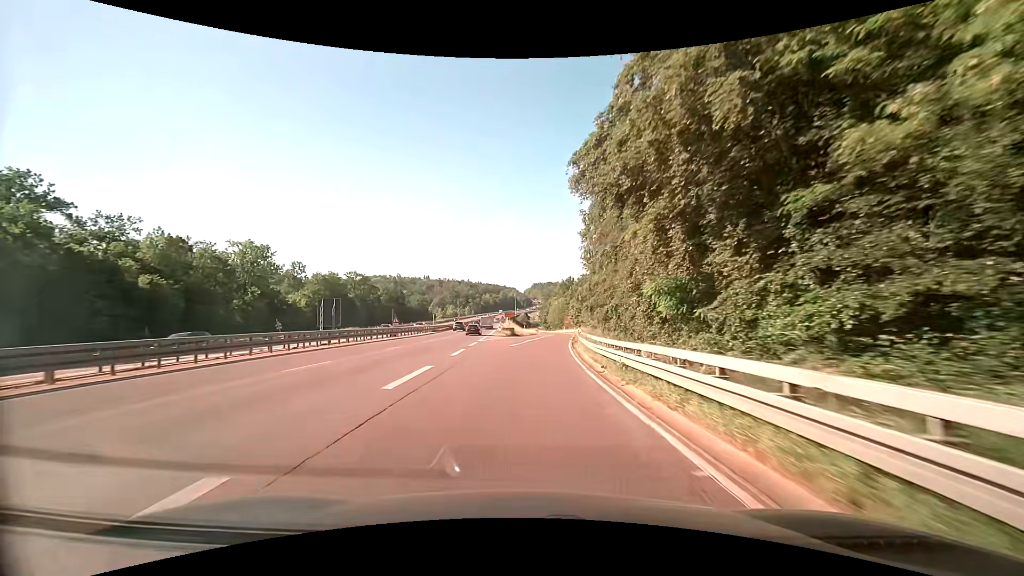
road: trunk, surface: asphalt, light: Day
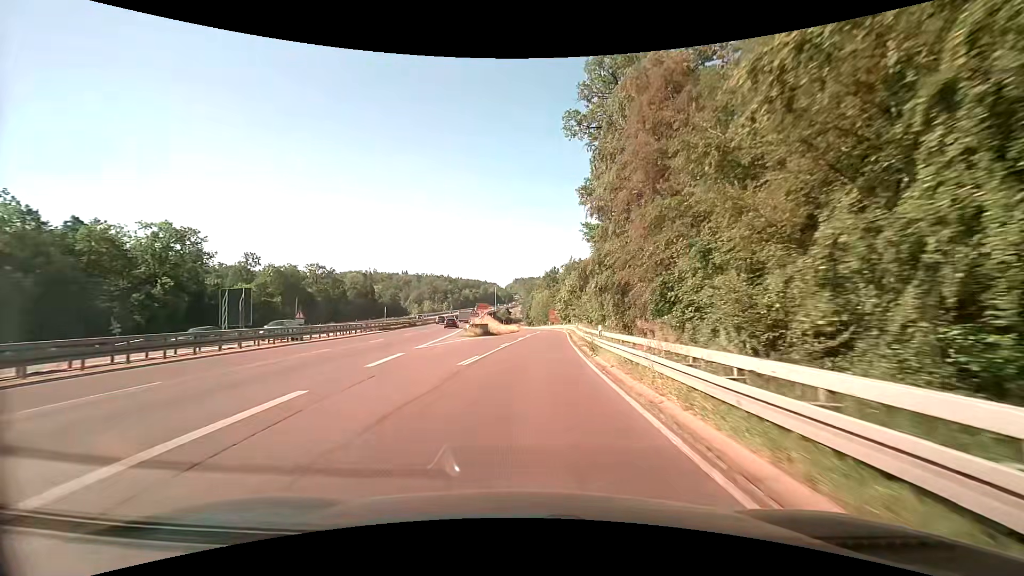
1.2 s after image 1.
(+0.3, +18.7) m; +3°
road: trunk_link
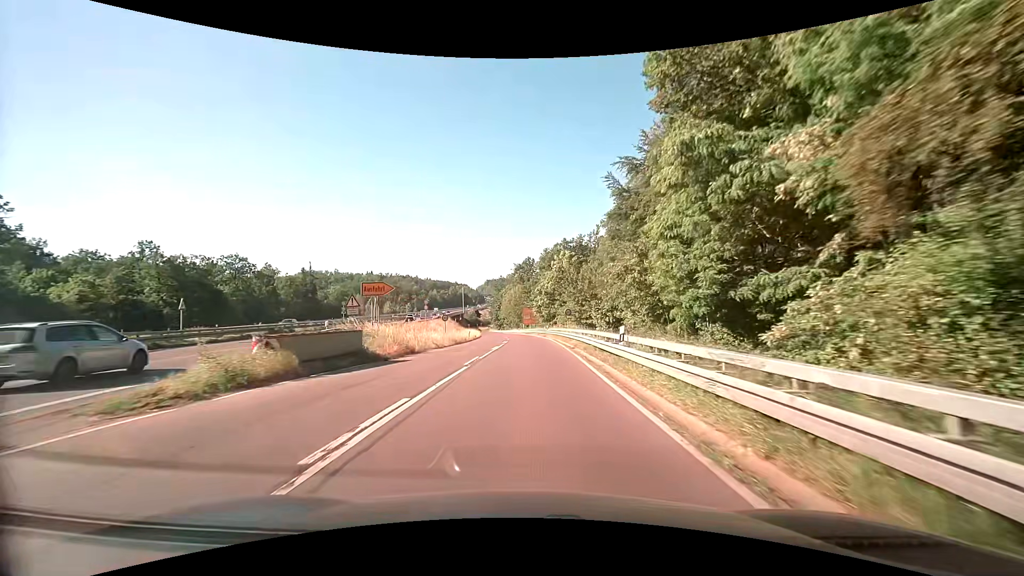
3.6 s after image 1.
(+1.0, +33.5) m; +3°
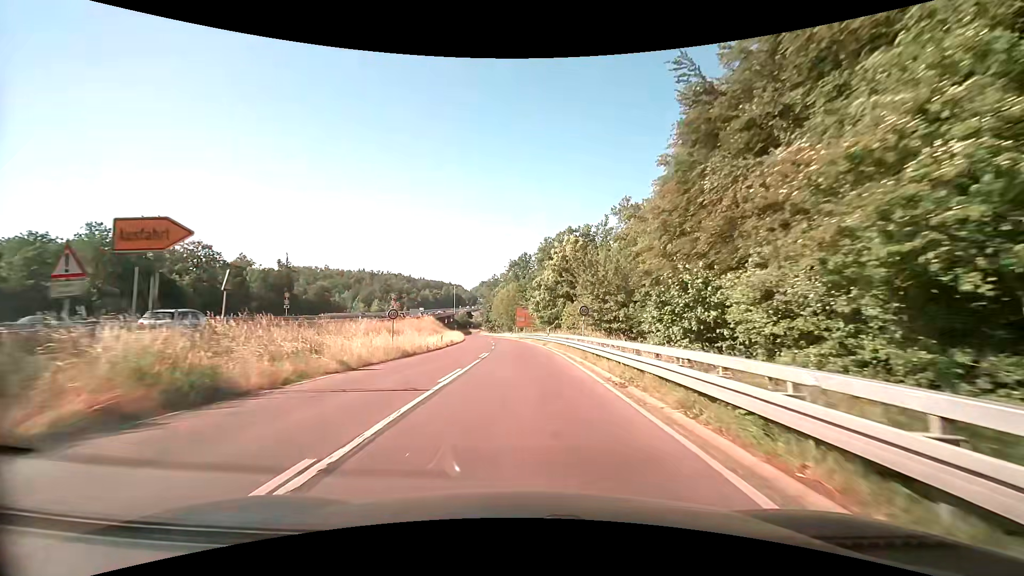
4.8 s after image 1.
(+0.1, +15.8) m; 0°
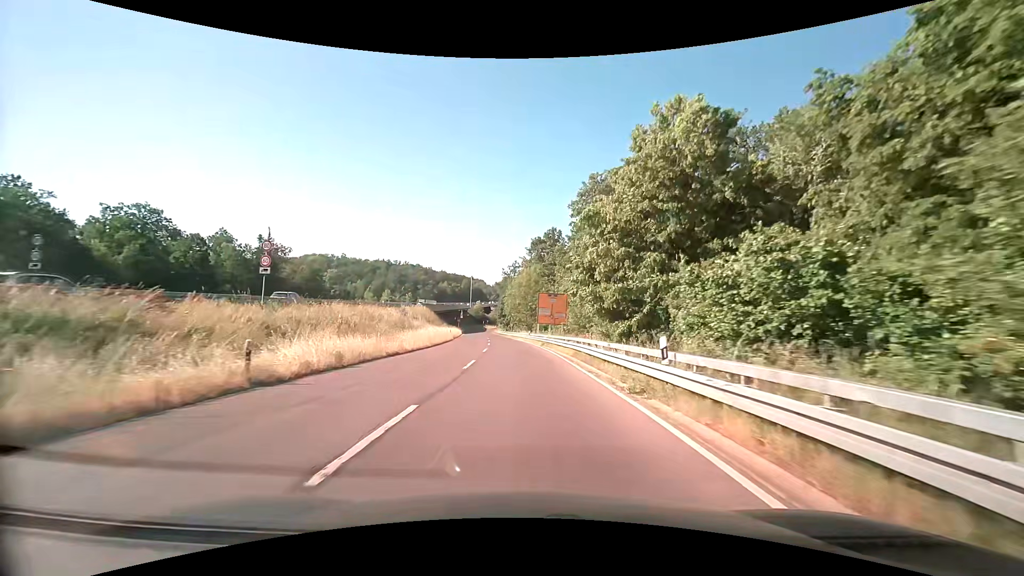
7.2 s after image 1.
(+0.1, +32.7) m; -2°
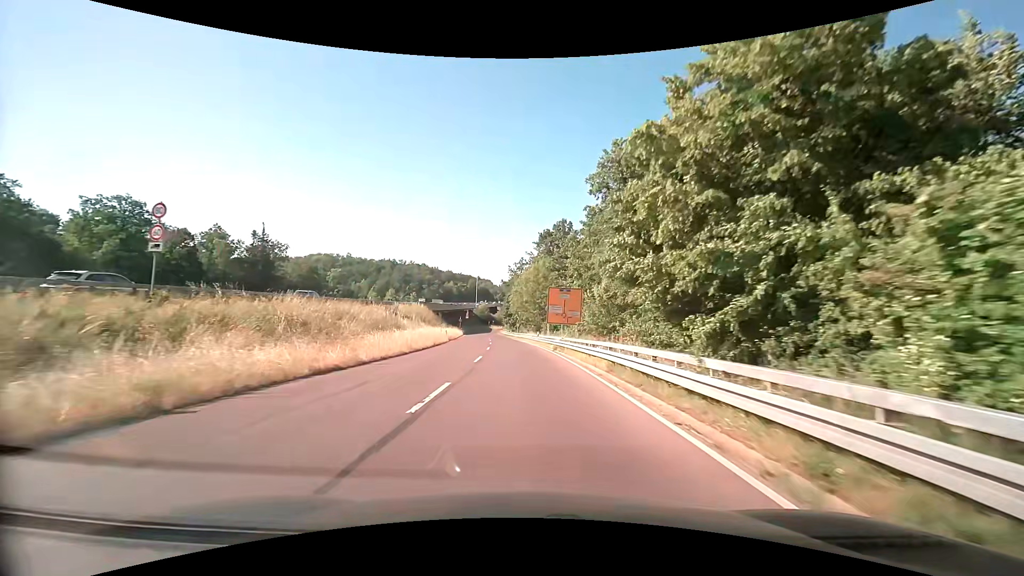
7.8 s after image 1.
(0.0, +8.6) m; -1°
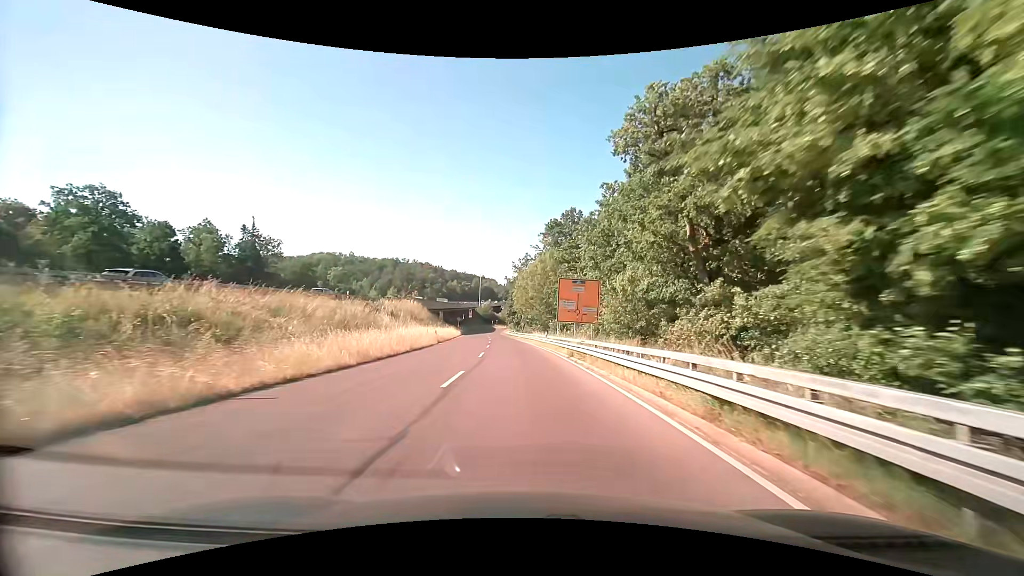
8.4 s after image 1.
(0.0, +8.8) m; 0°
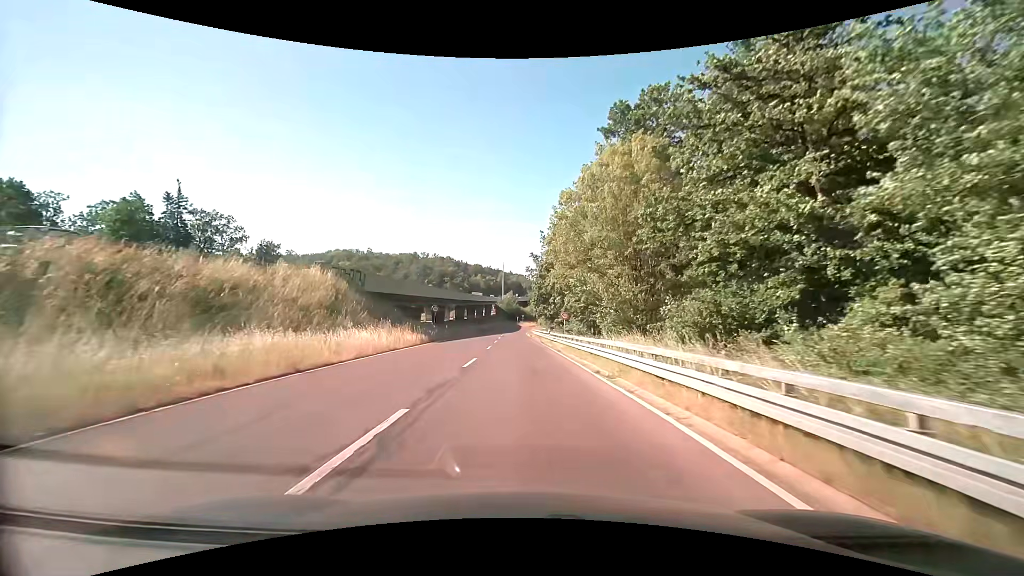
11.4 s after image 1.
(-1.3, +43.4) m; -3°
(0, +10) (0, +20) (0, +30) (-1, +40) (-1, +50) (-1, +60) (-2, +70) (-2, +80) (-2, +90) (-2, +100) m
